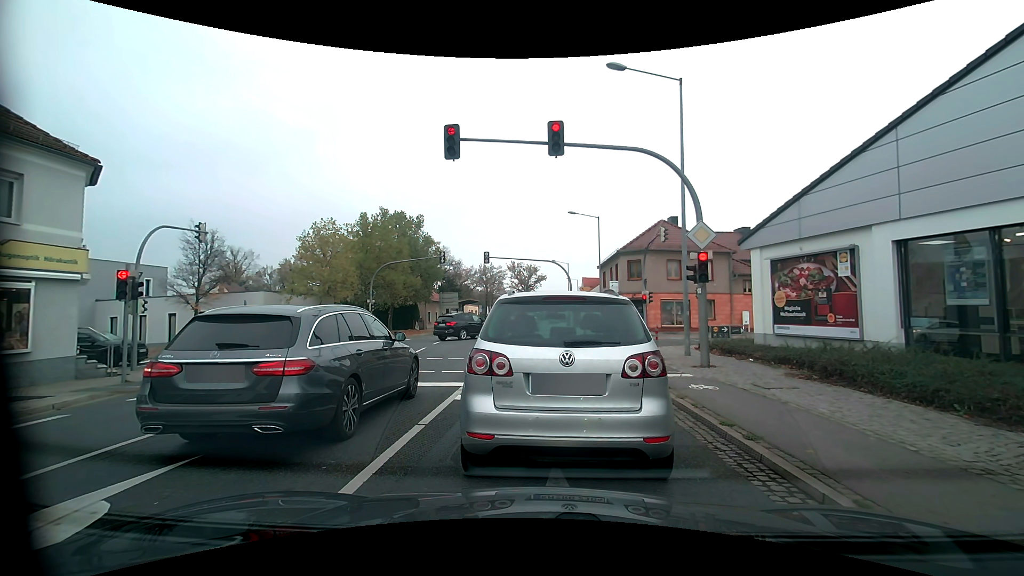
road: primary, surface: asphalt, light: Day
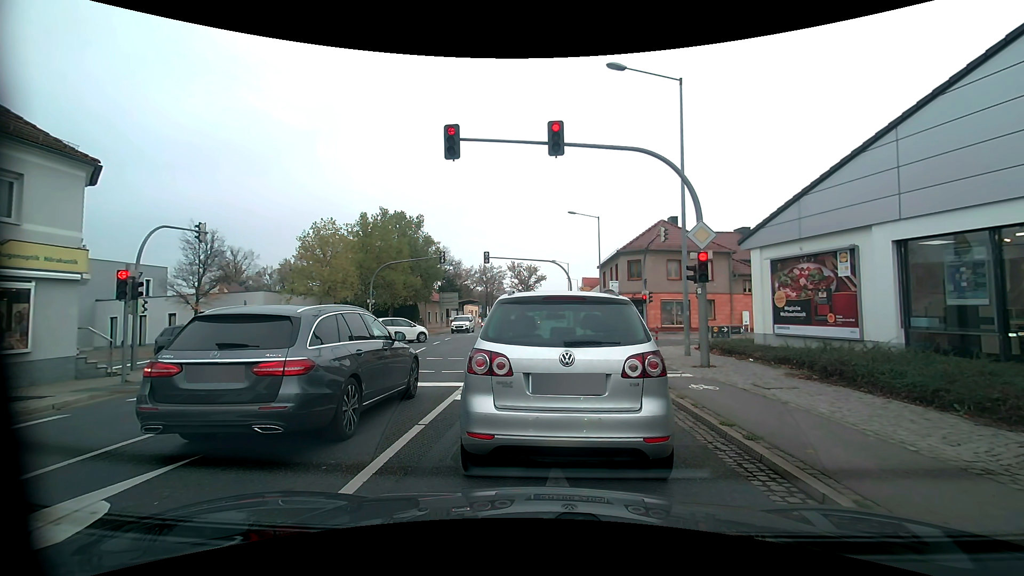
(0.0, 0.0) m; 0°
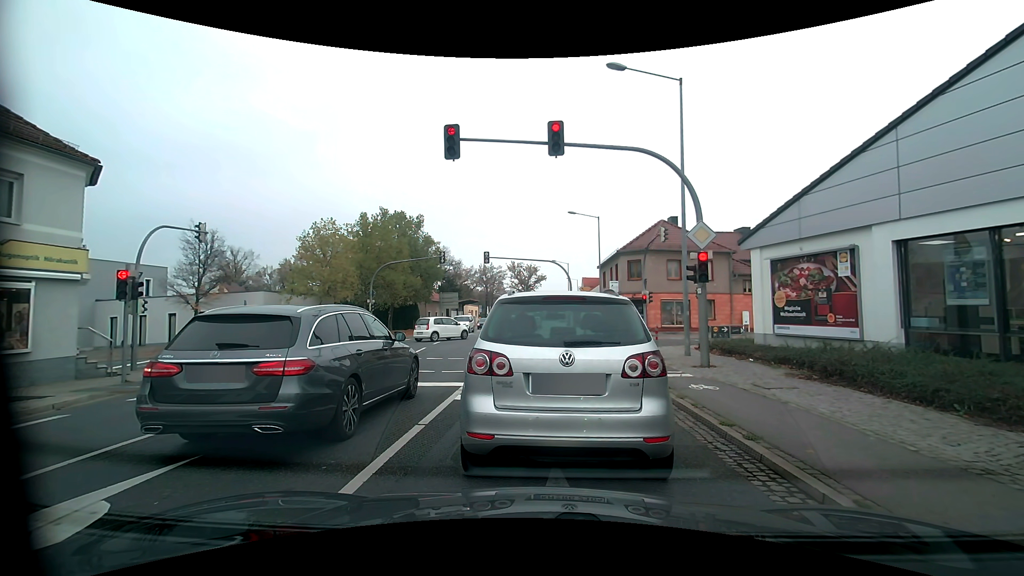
(0.0, 0.0) m; 0°
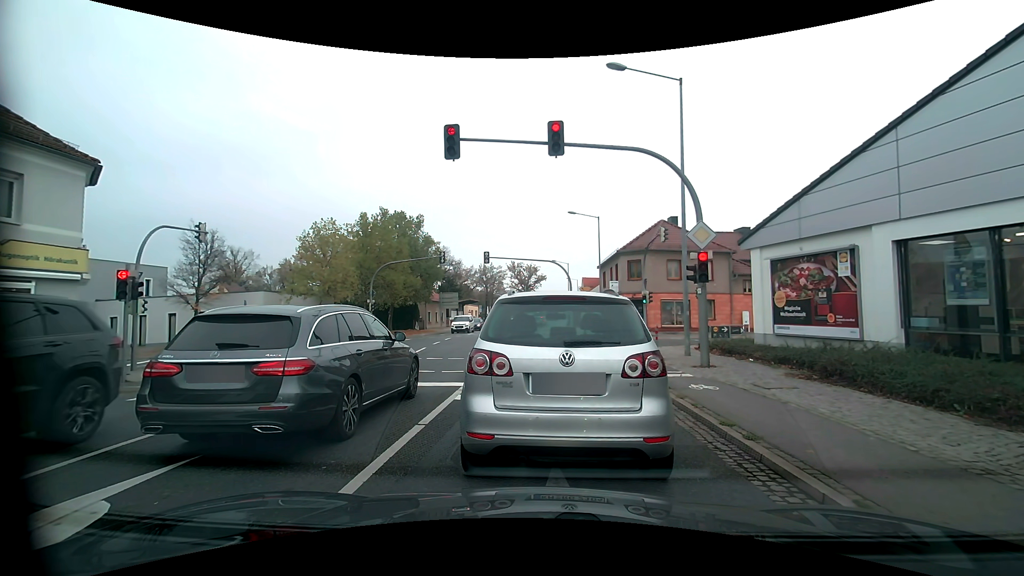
(0.0, 0.0) m; 0°
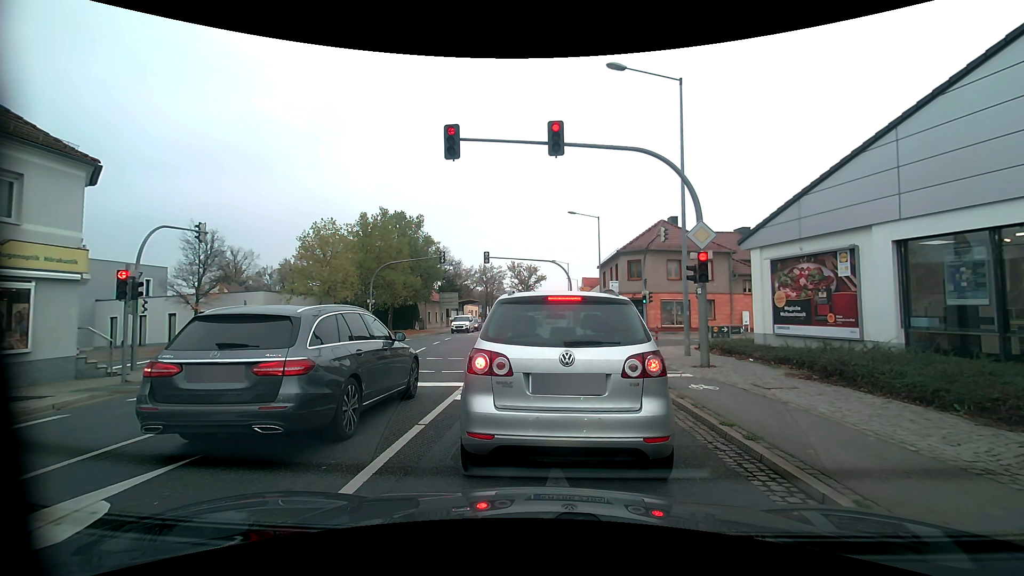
(0.0, 0.0) m; 0°
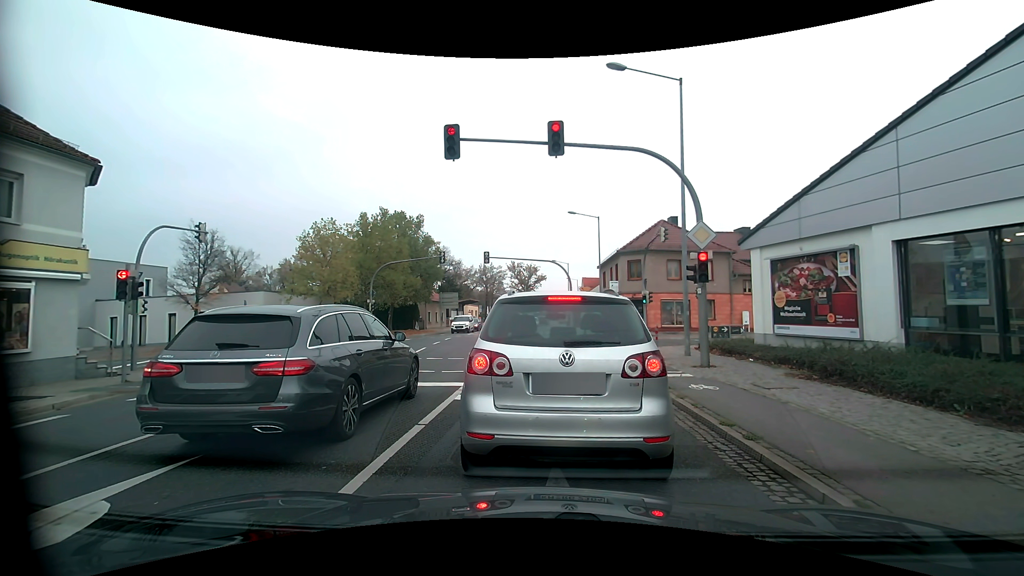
(0.0, 0.0) m; 0°
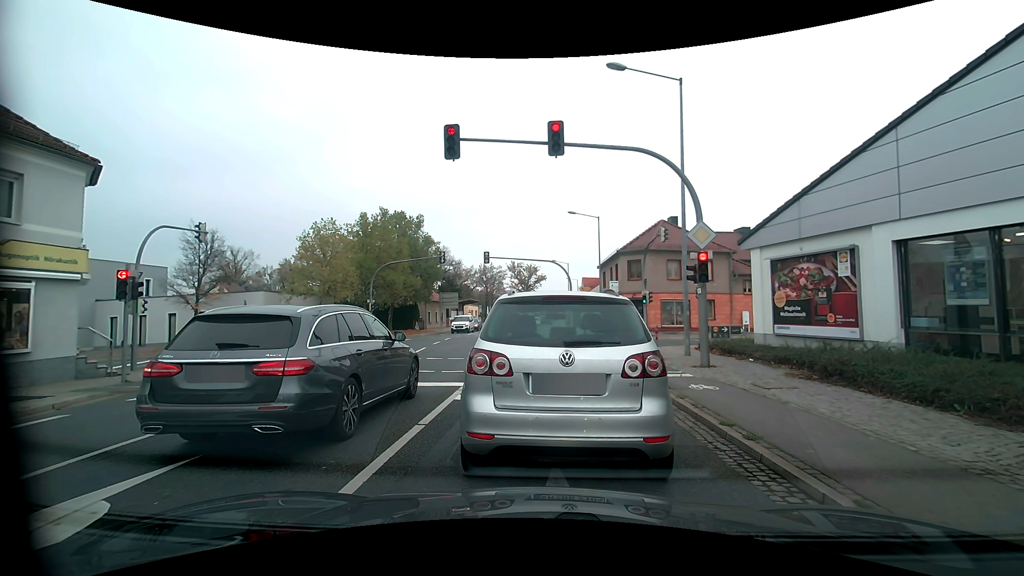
(0.0, 0.0) m; 0°
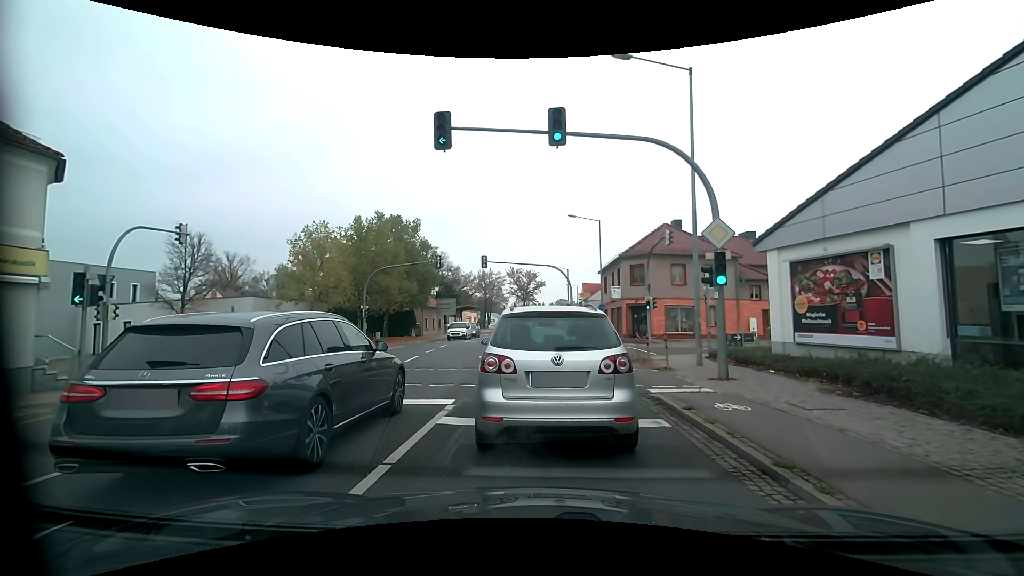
(0.0, +1.6) m; +1°
(0, +10) (0, +20) (-1, +30) (-1, +40) (-1, +50) (-1, +60) (0, +70) (+1, +80) (+1, +90) (+2, +100) m
